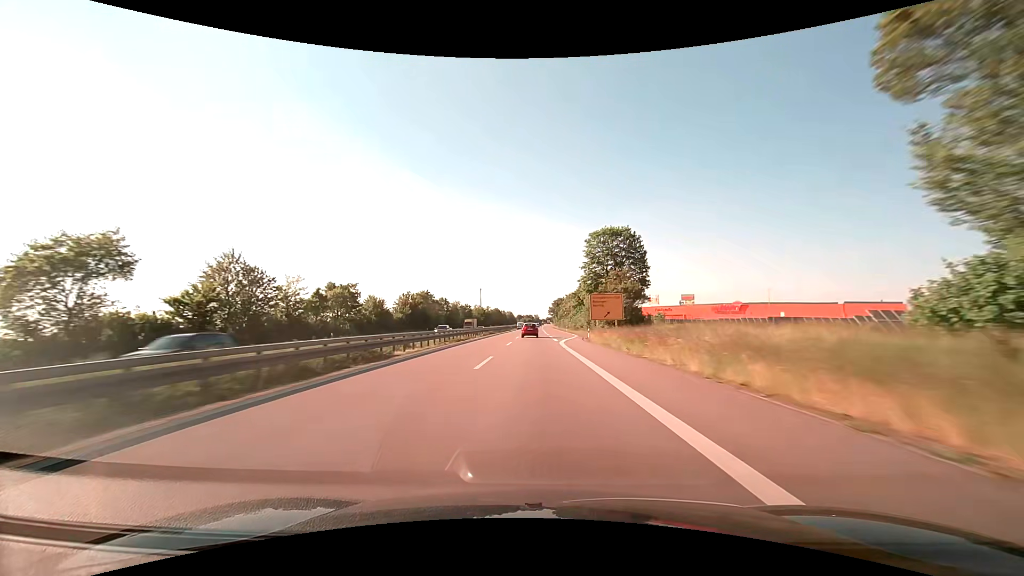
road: trunk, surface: asphalt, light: Day
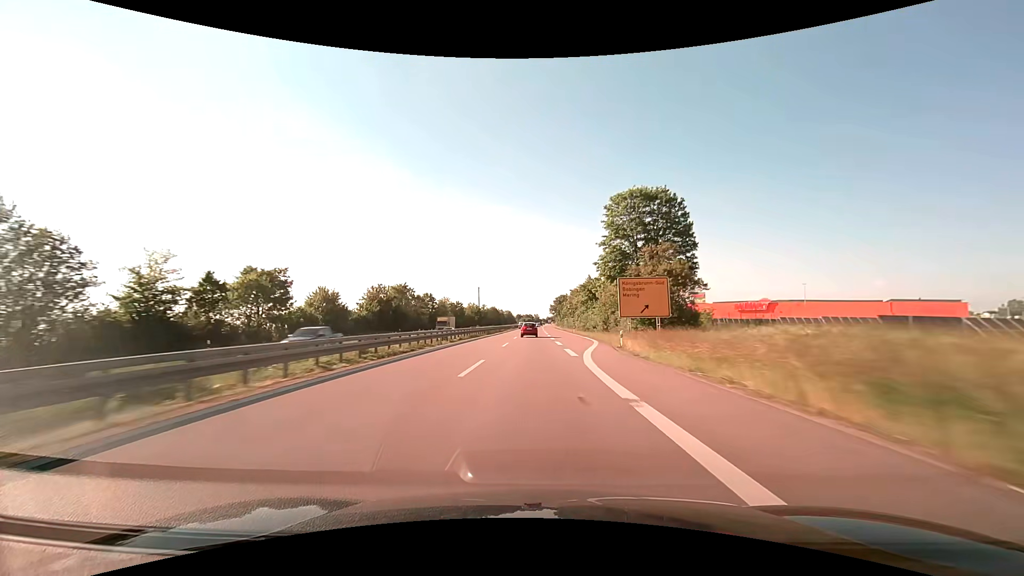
(0.0, +20.2) m; 0°
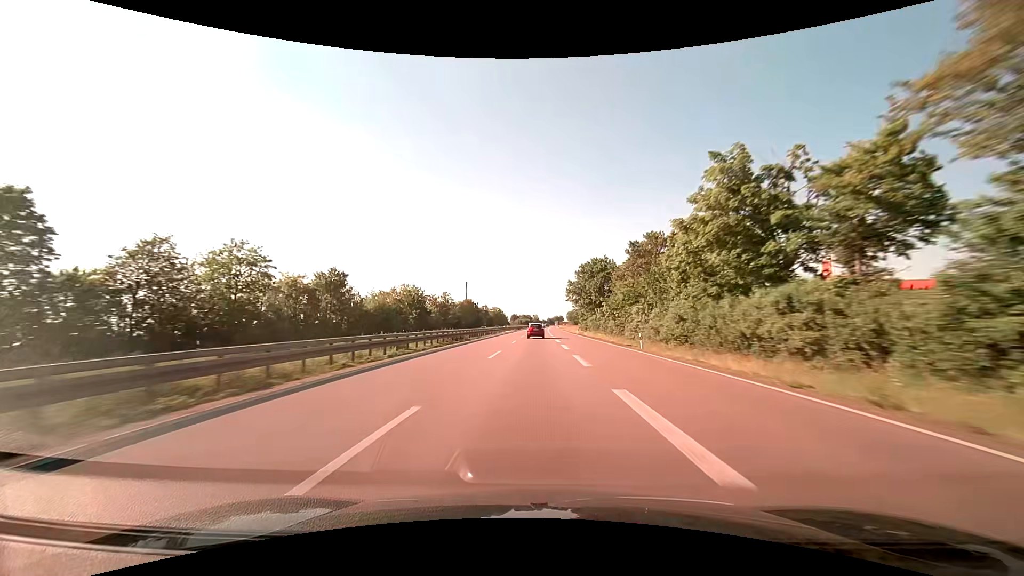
(-0.2, +100.9) m; 0°
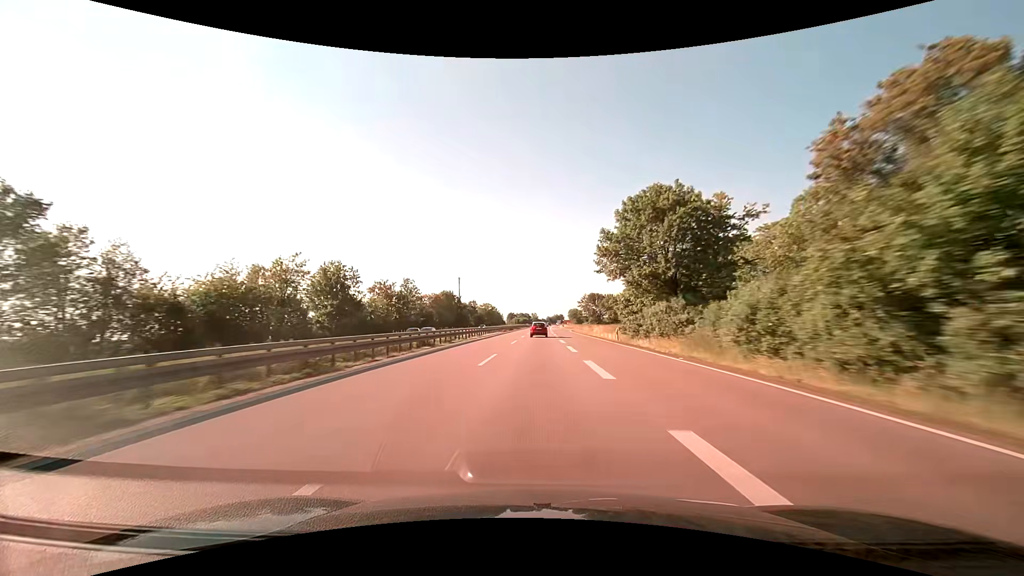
(+0.1, +40.0) m; 0°
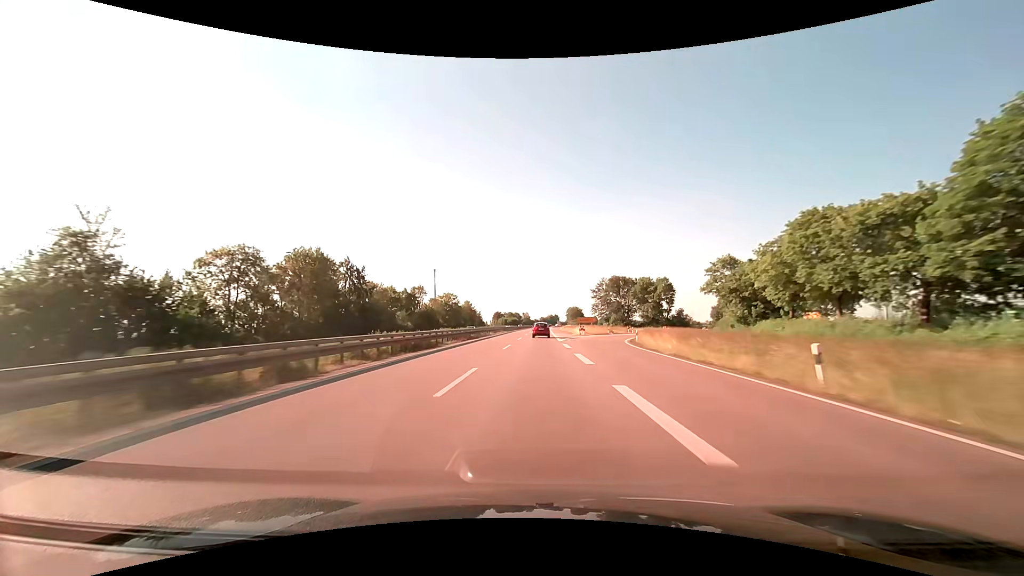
(+0.6, +79.0) m; +1°
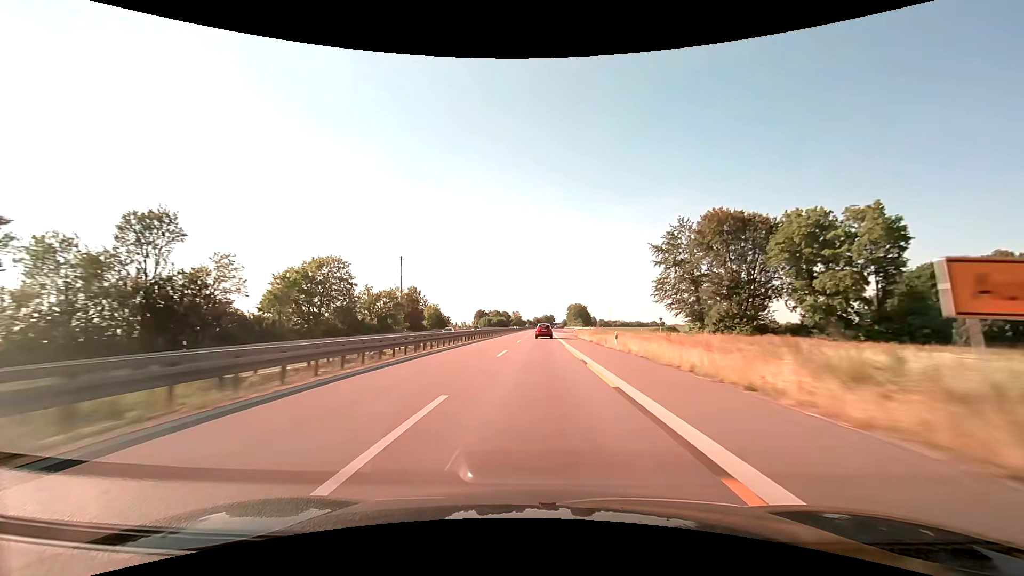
(+0.4, +78.2) m; +1°
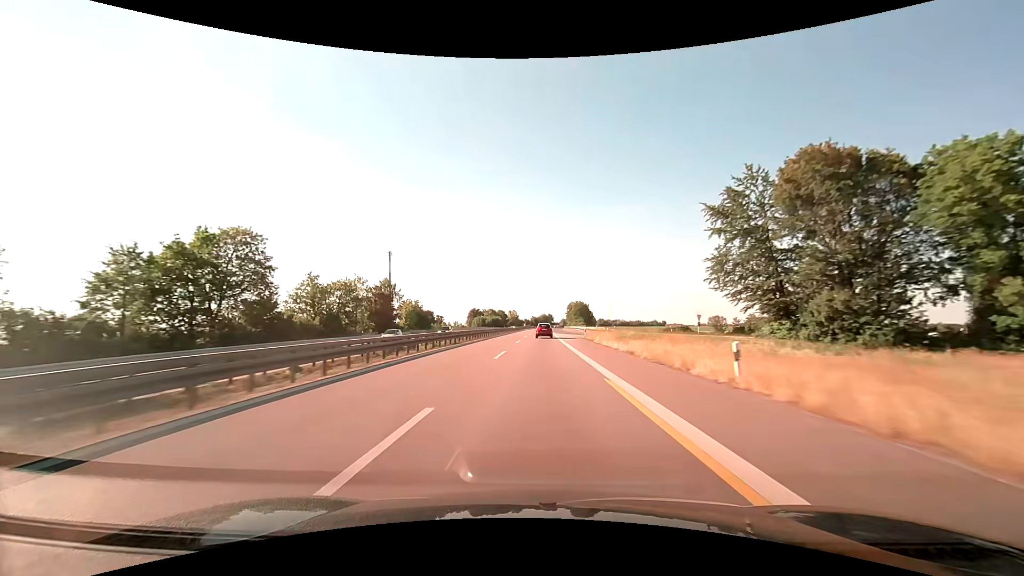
(+0.1, +19.5) m; 0°
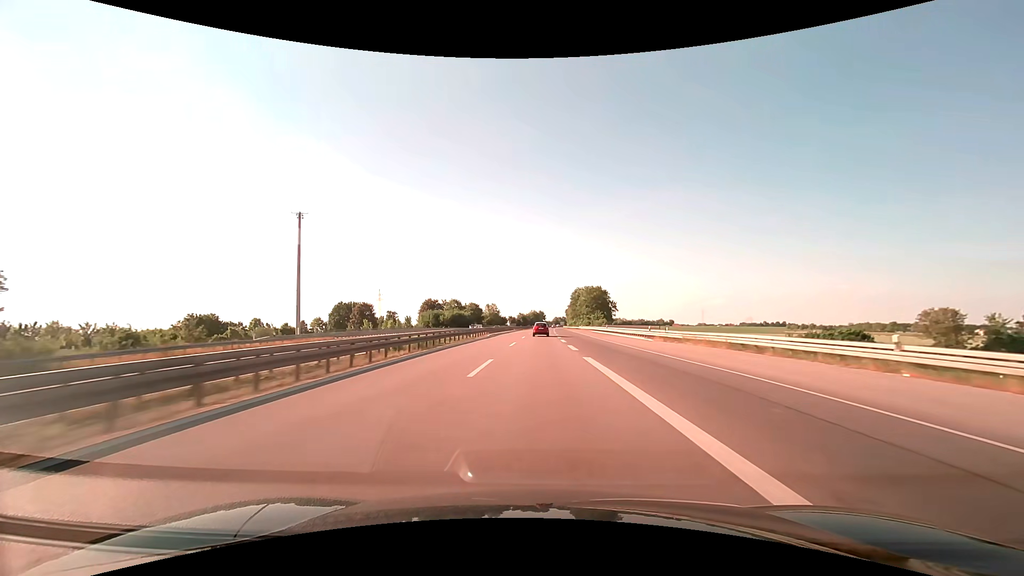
(+1.0, +97.8) m; +1°
(0, +10) (0, +20) (0, +30) (0, +40) (0, +50) (0, +60) (0, +70) (+1, +80) (+1, +90) (+1, +100) m
